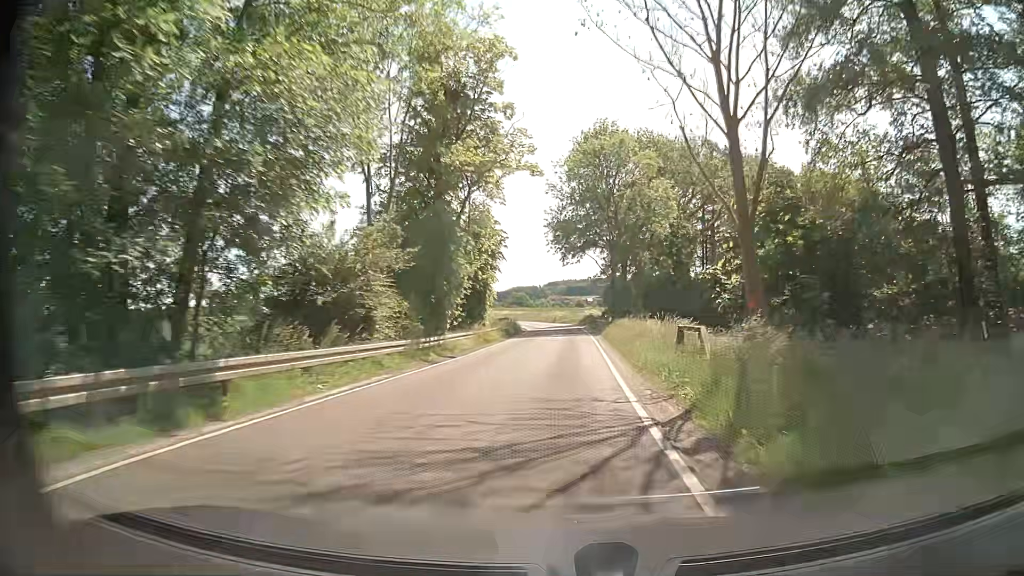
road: secondary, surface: asphalt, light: Day
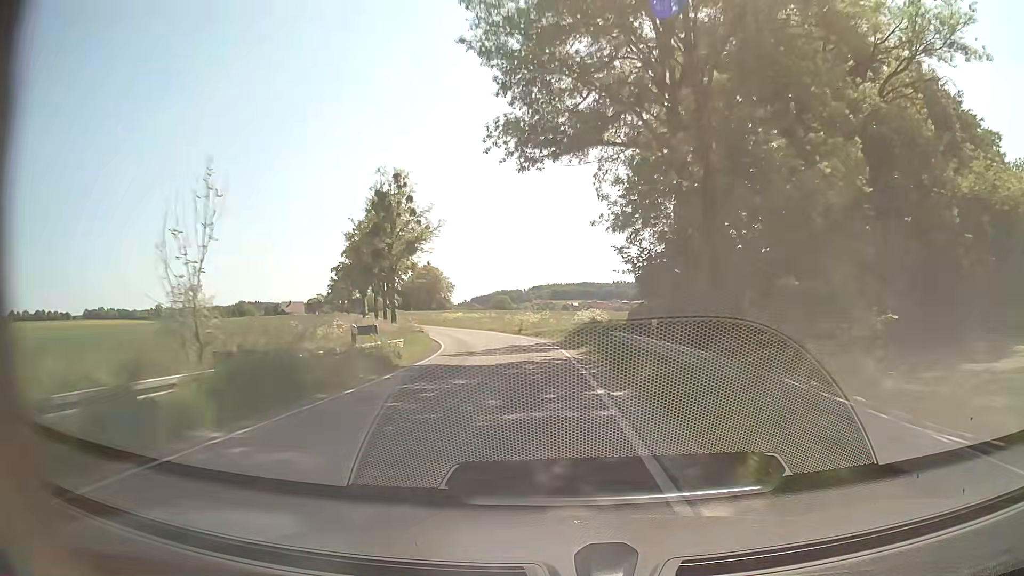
(+1.3, +41.2) m; +1°
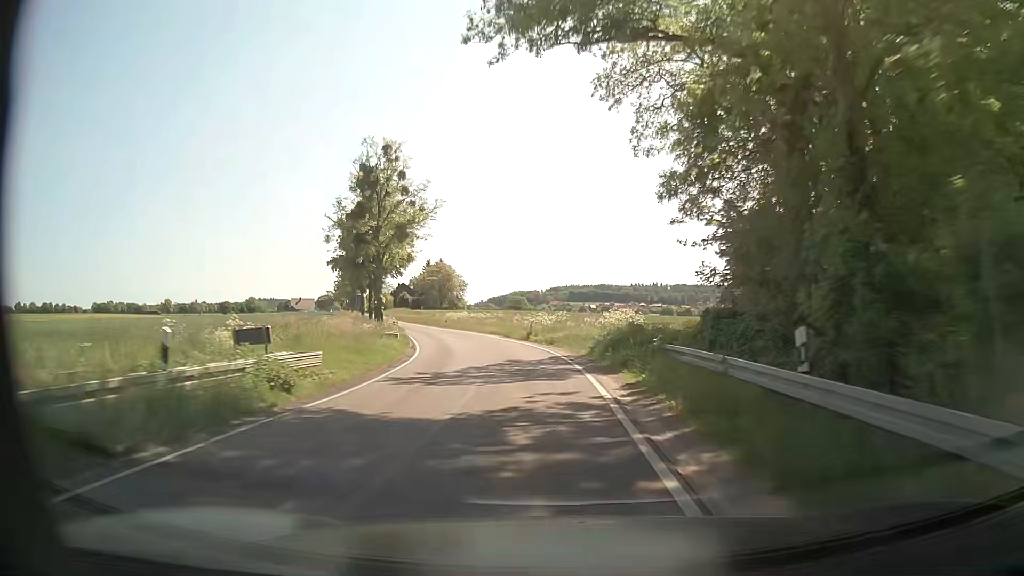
(0.0, +10.4) m; -1°
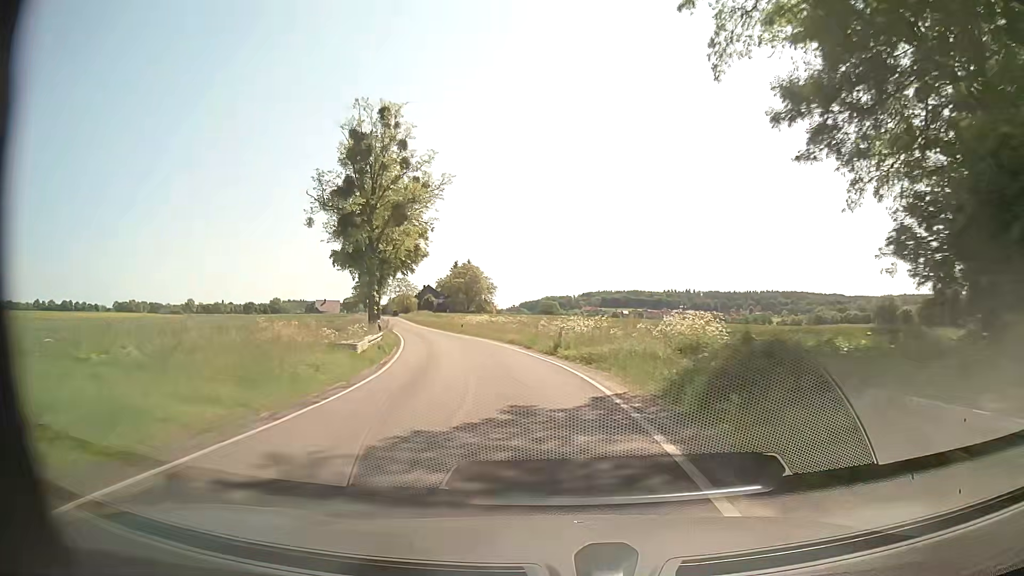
(-0.2, +10.5) m; -3°
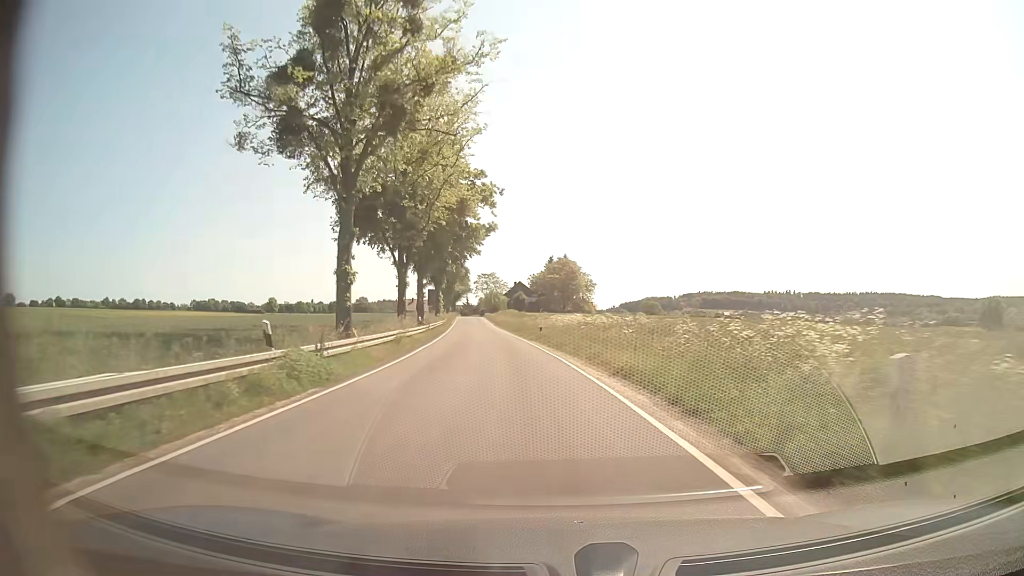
(-1.4, +20.9) m; -8°
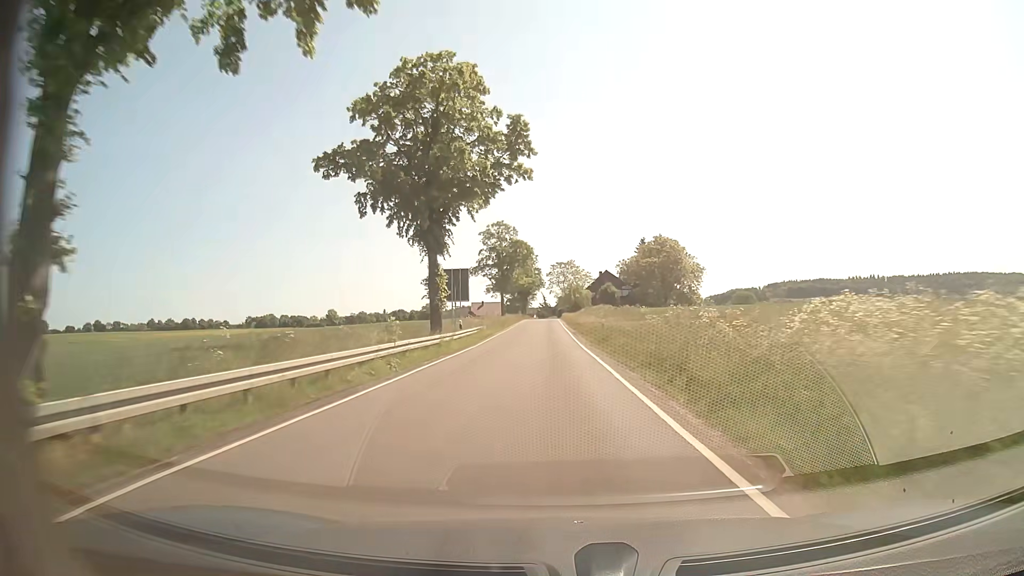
(-3.5, +42.1) m; -7°
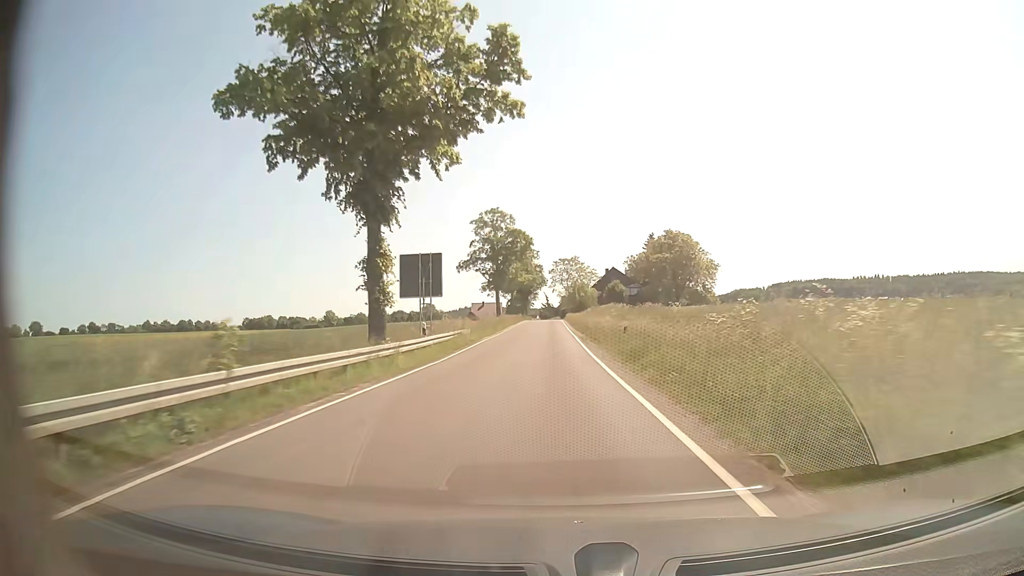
(-0.1, +10.7) m; 0°
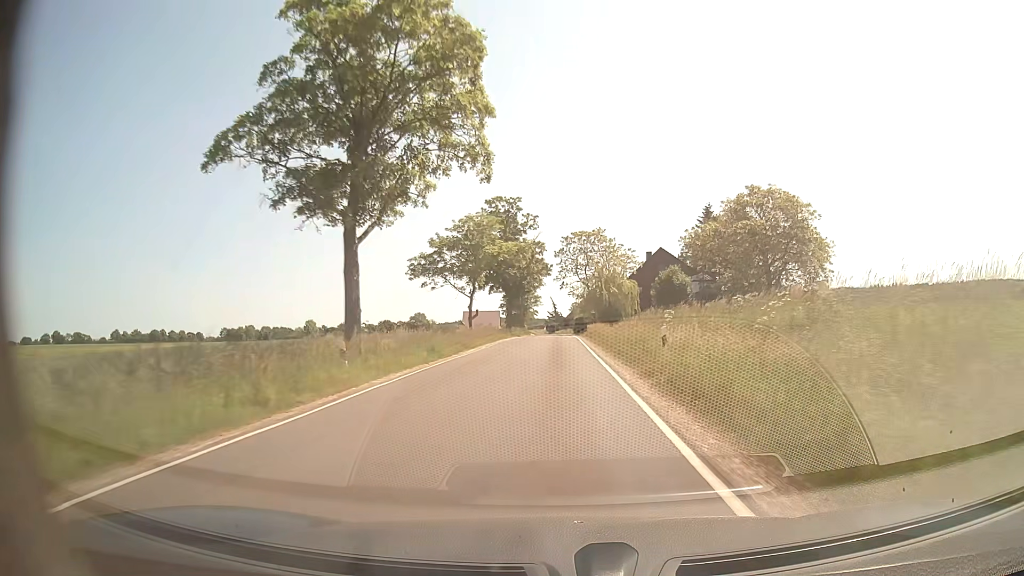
(-0.5, +53.4) m; -1°
(0, +10) (0, +20) (0, +30) (0, +40) (0, +50) (0, +60) (0, +70) (0, +80) (0, +90) (0, +100) m
